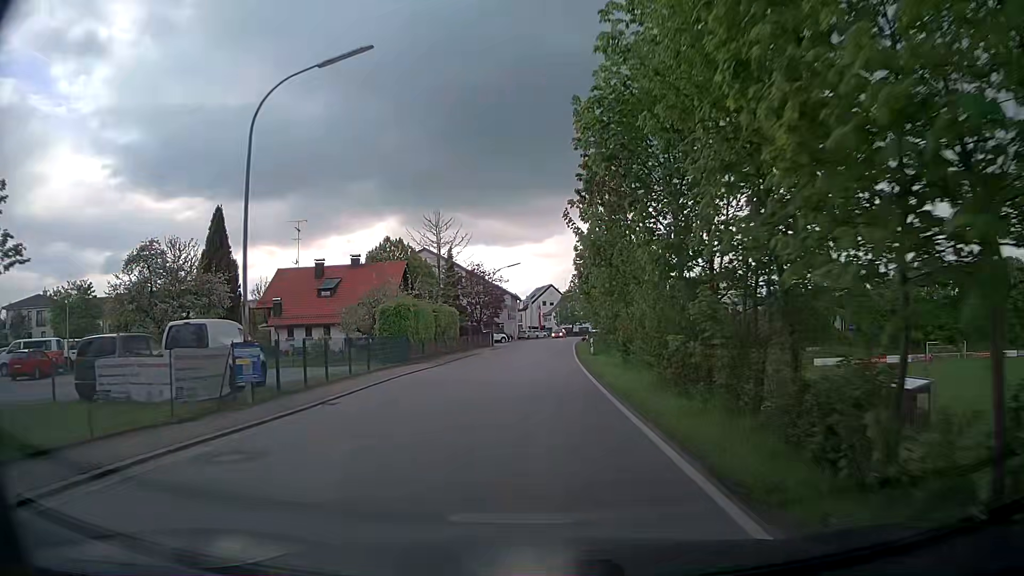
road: secondary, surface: asphalt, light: Day
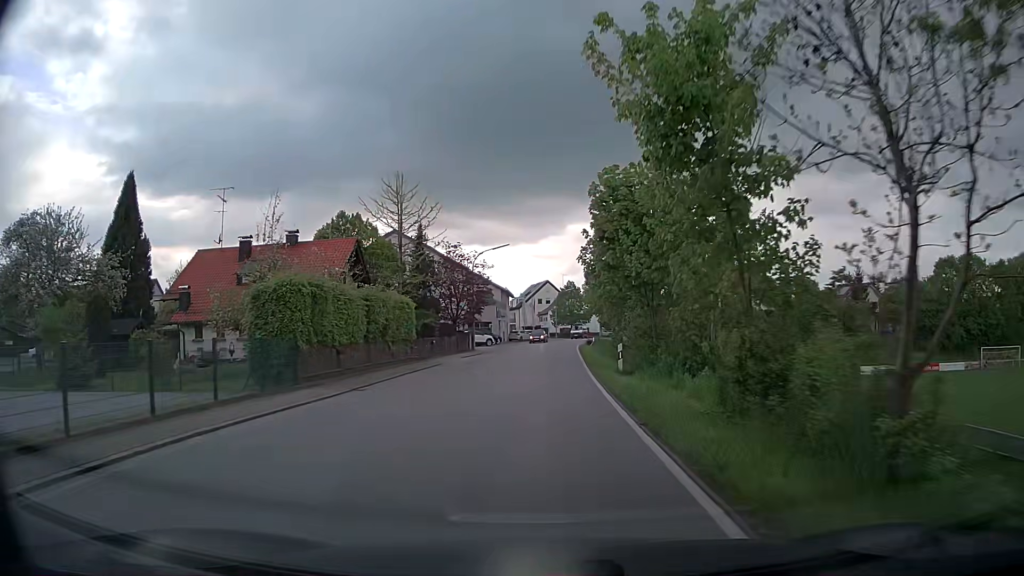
(0.0, +14.3) m; 0°
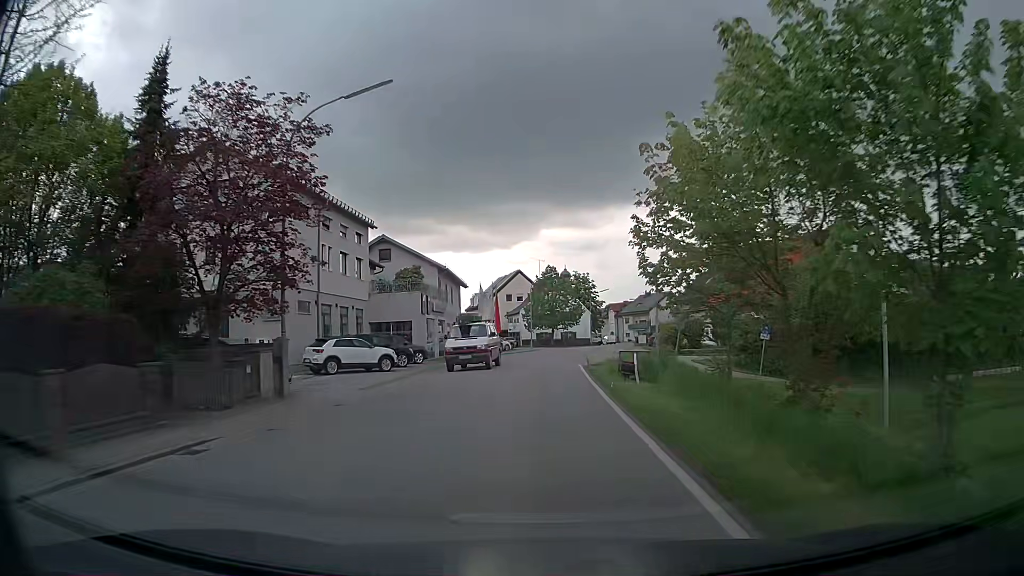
(+0.4, +34.7) m; +2°
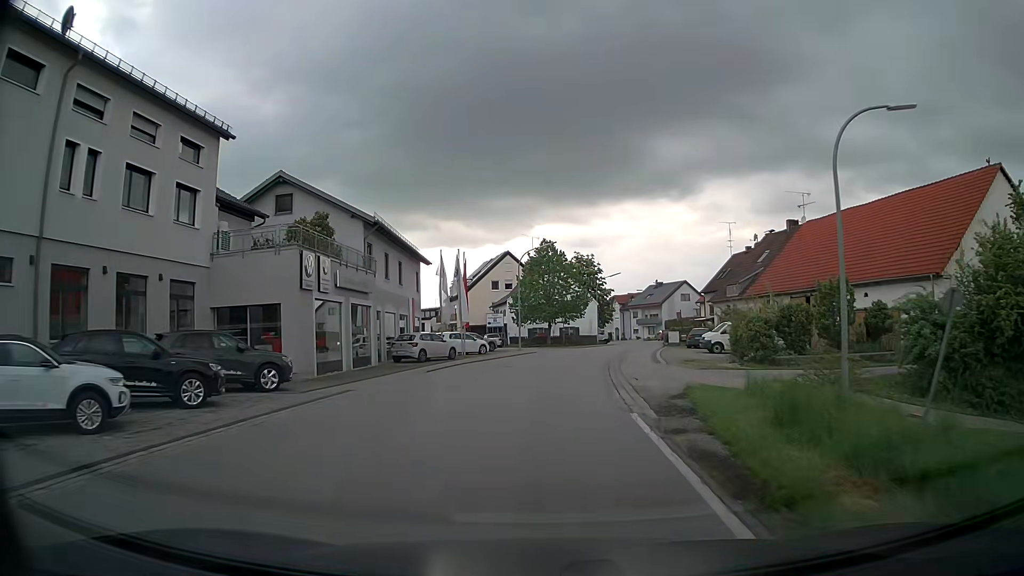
(+0.2, +20.2) m; +1°
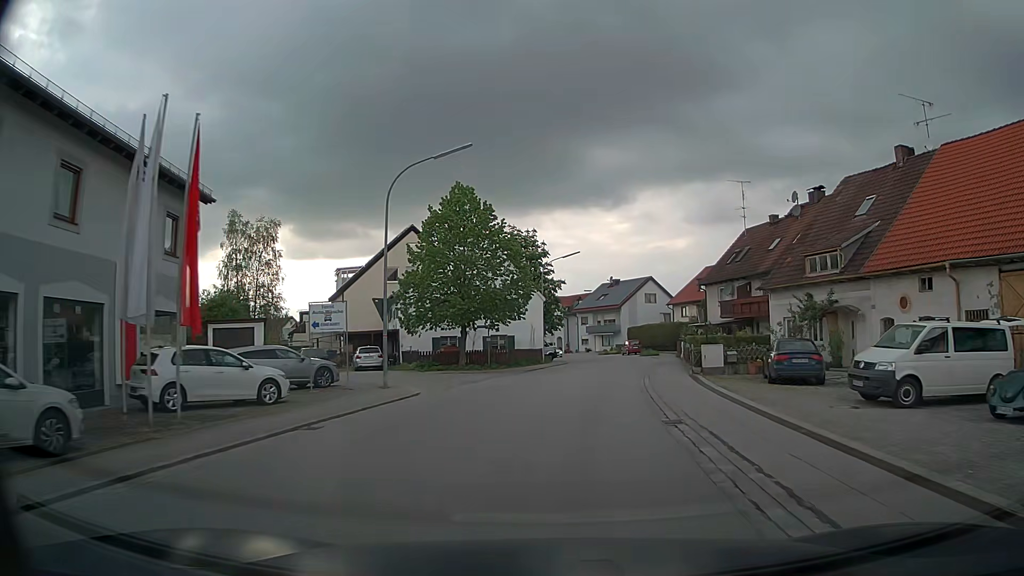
(+0.9, +27.2) m; +5°
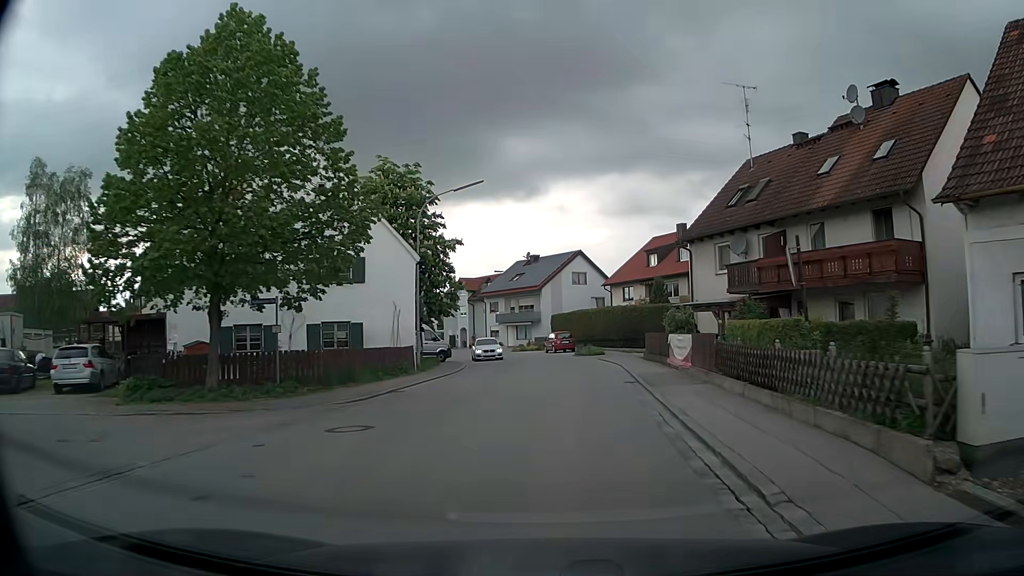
(+1.4, +20.3) m; +8°
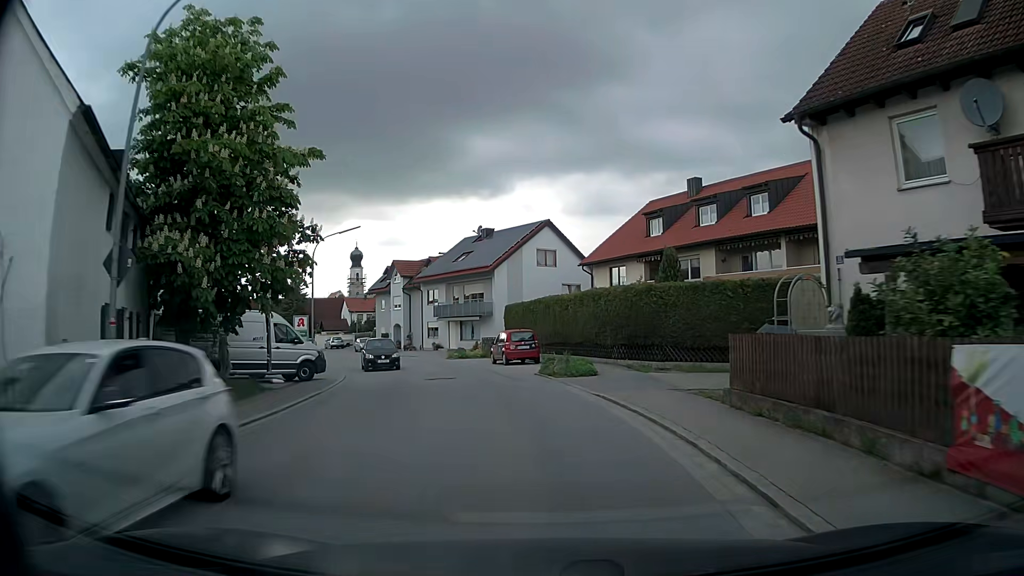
(+0.7, +19.0) m; +3°
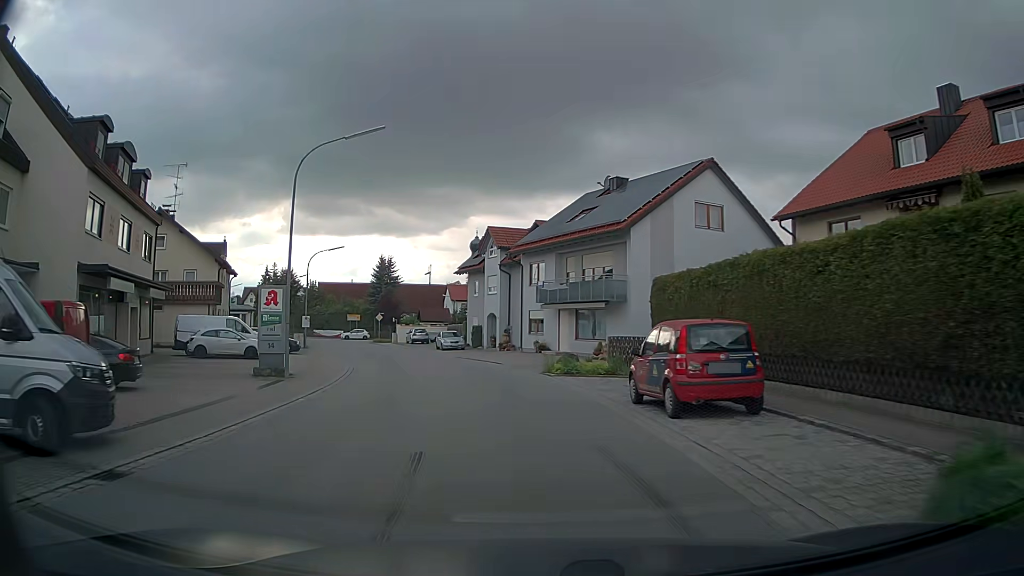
(-1.3, +18.7) m; -10°
(-1, +10) (-2, +20) (-4, +30) (-7, +39) (-10, +49) (-14, +58) (-18, +67) (-23, +76) (-29, +84) (-36, +91) m
